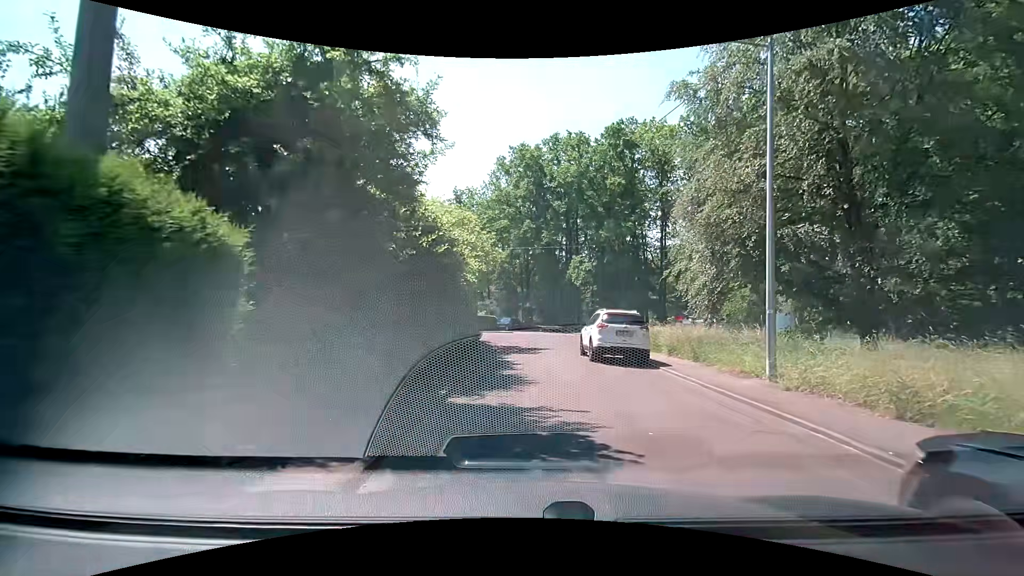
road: residential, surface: asphalt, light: Day
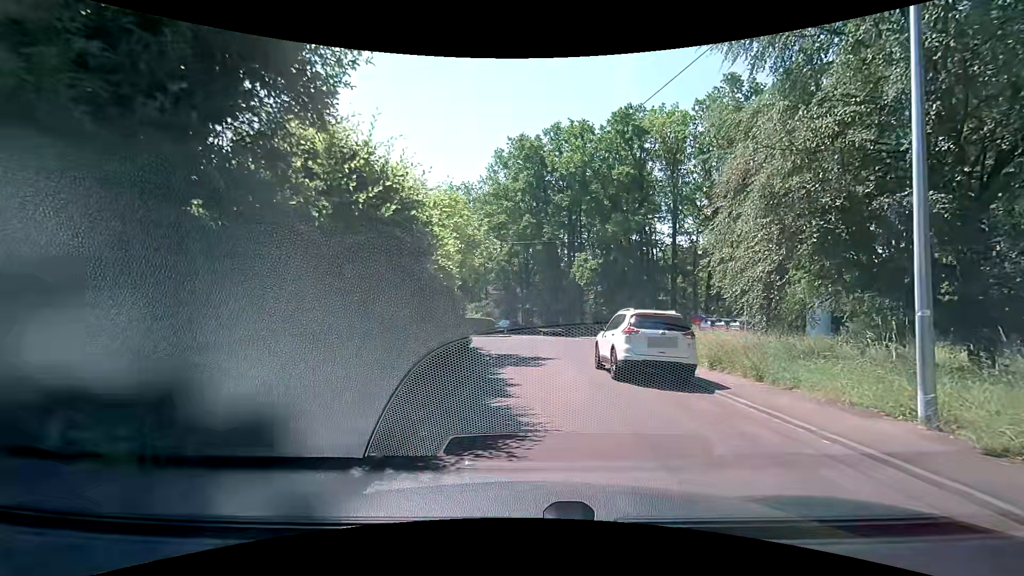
(-0.2, +4.2) m; -1°
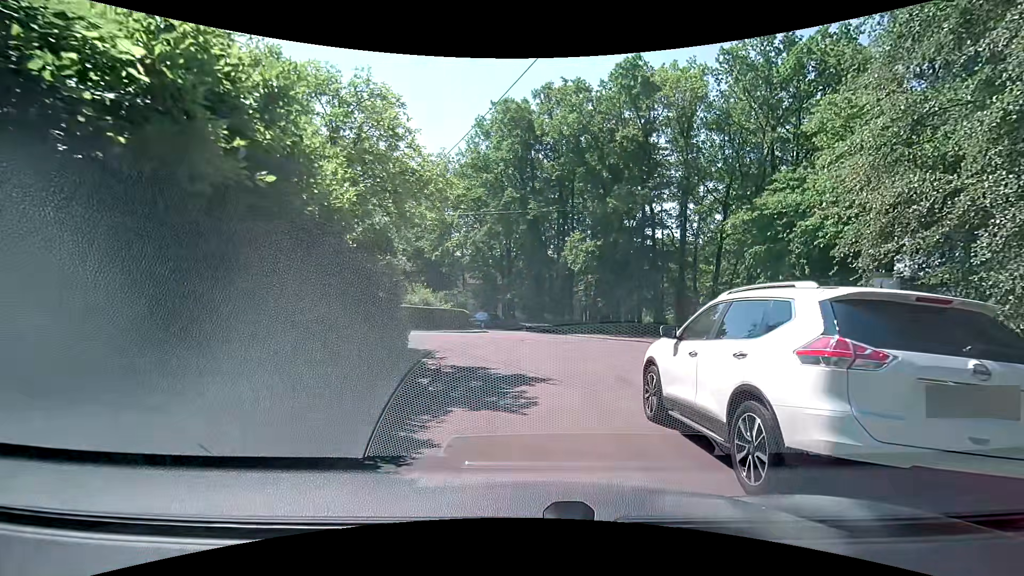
(-0.1, +7.9) m; +2°
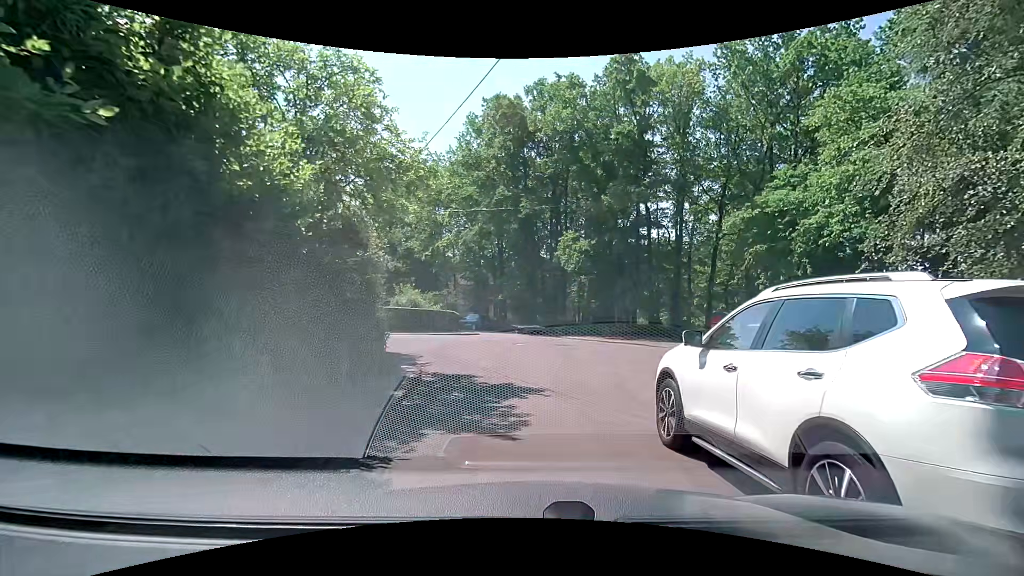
(0.0, +1.2) m; 0°
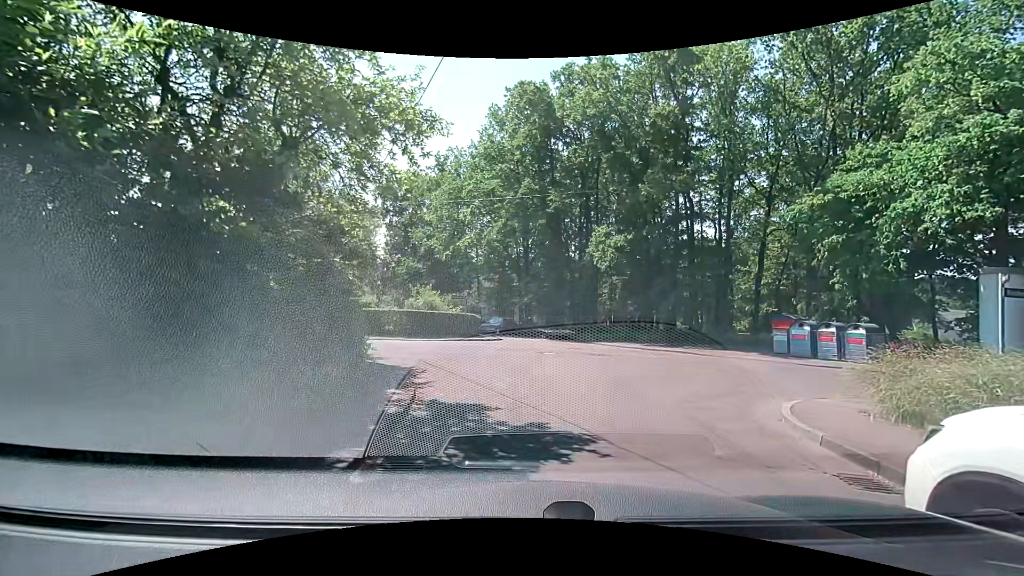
(-0.1, +3.4) m; -2°
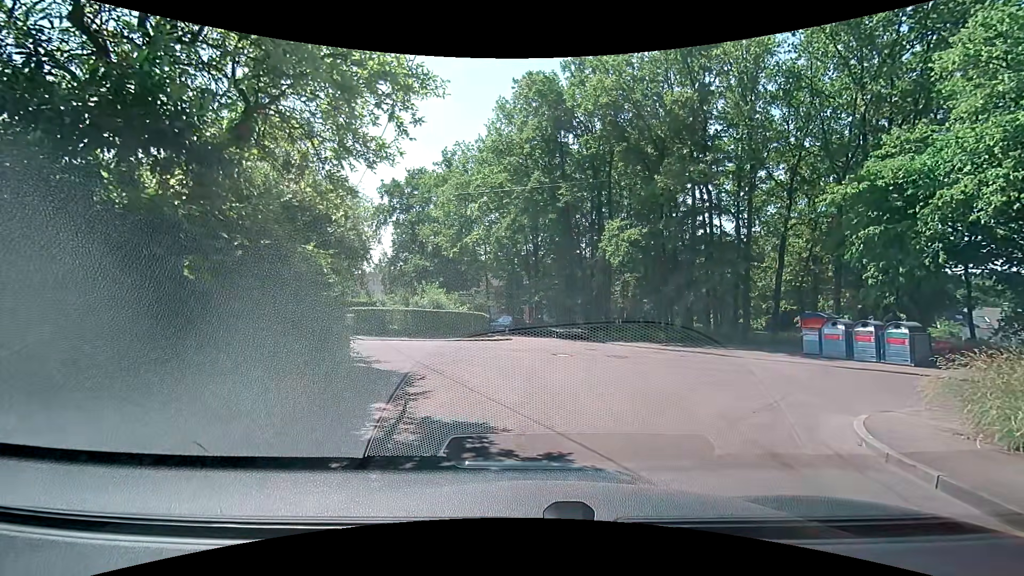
(0.0, +1.4) m; 0°
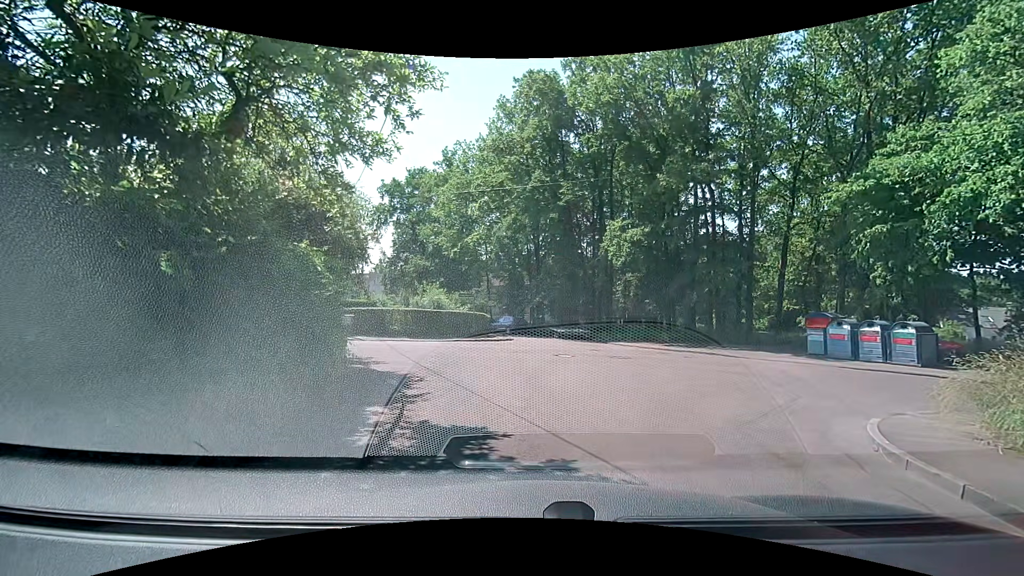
(0.0, +0.2) m; 0°
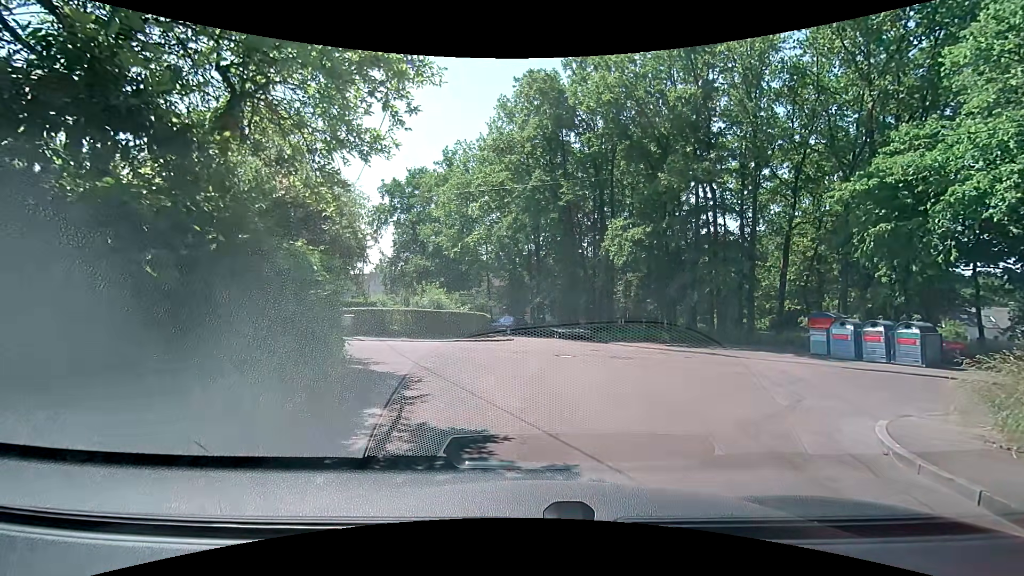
(0.0, +0.1) m; 0°
